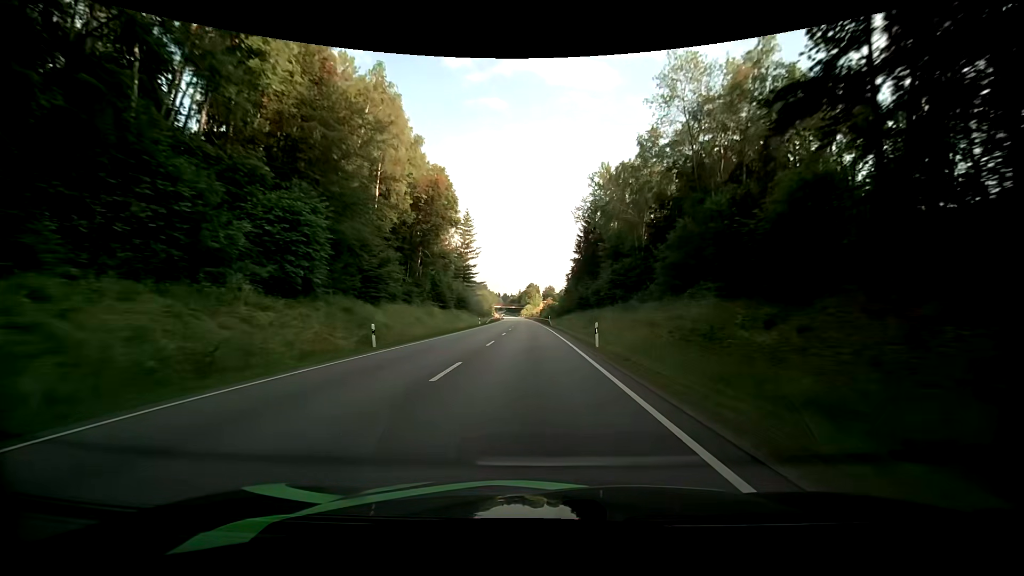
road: primary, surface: asphalt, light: Day
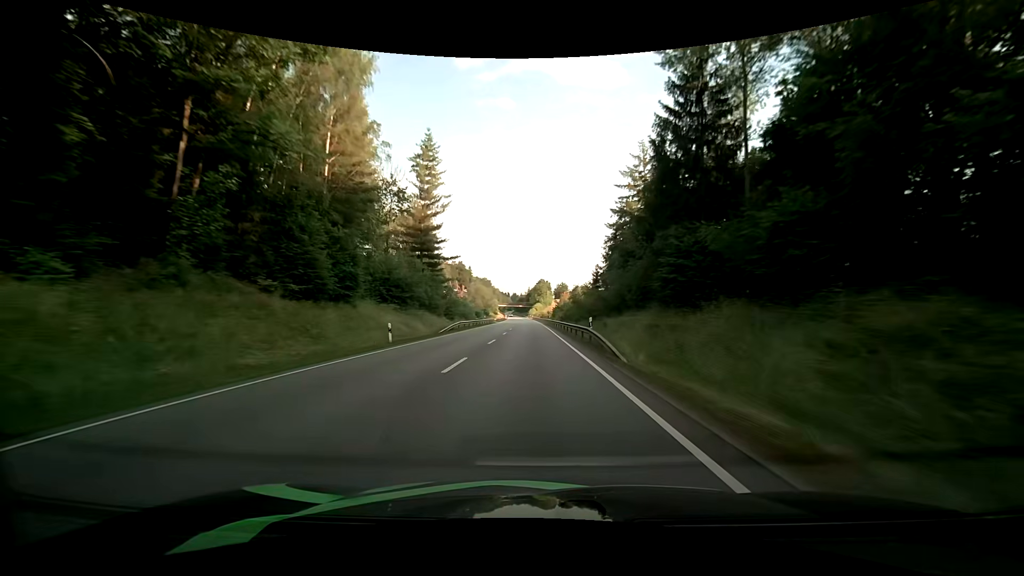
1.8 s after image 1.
(-0.5, +46.3) m; -1°
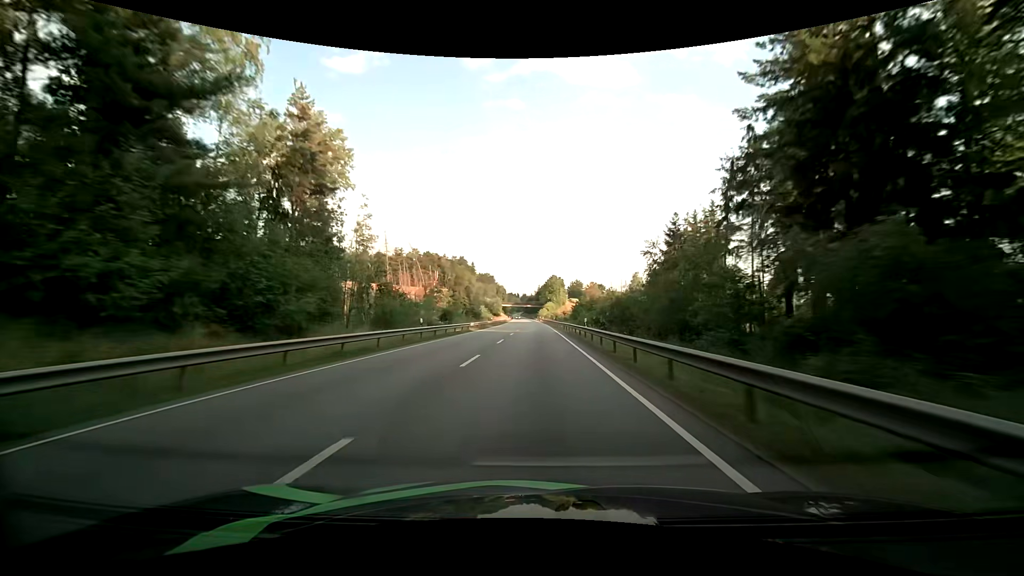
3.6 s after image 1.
(-0.6, +46.1) m; -1°
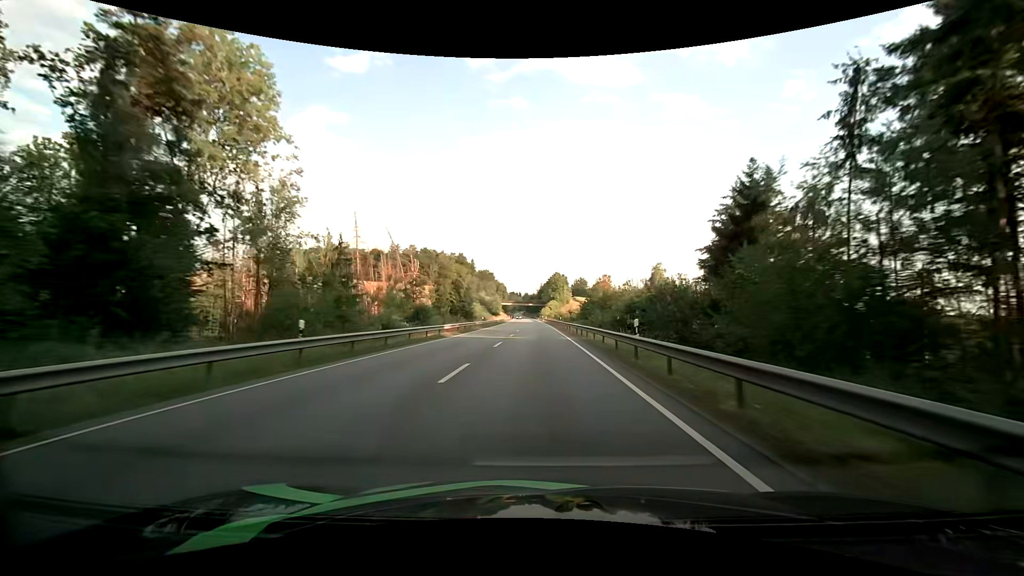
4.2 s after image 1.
(0.0, +15.4) m; 0°
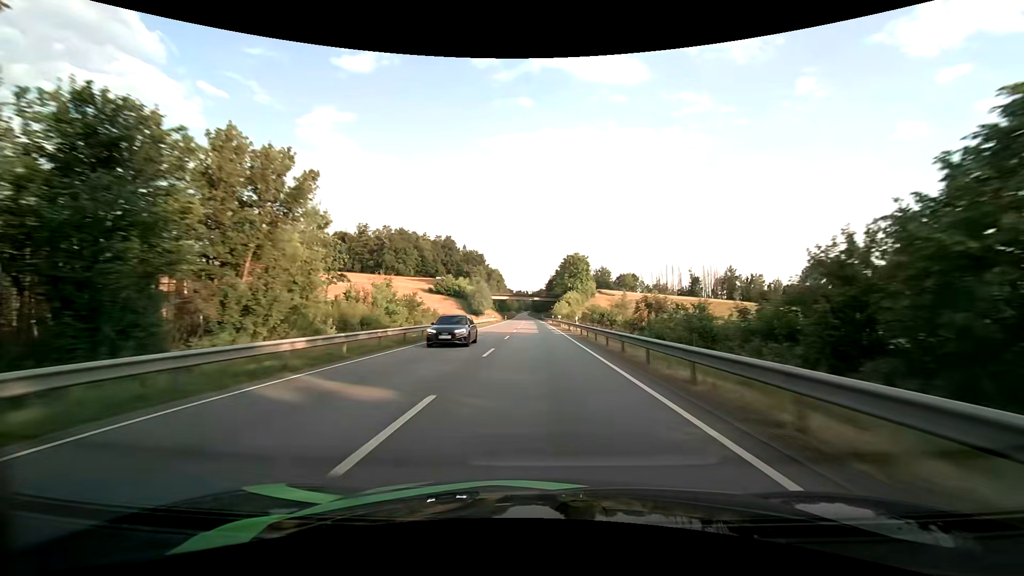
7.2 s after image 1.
(-0.5, +77.5) m; -1°
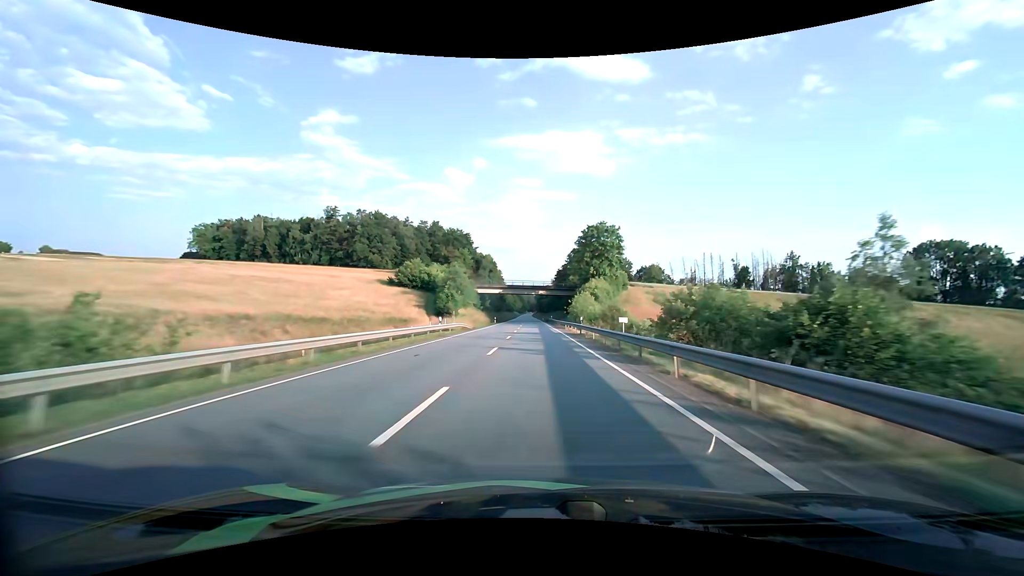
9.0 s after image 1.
(-0.3, +46.9) m; -1°
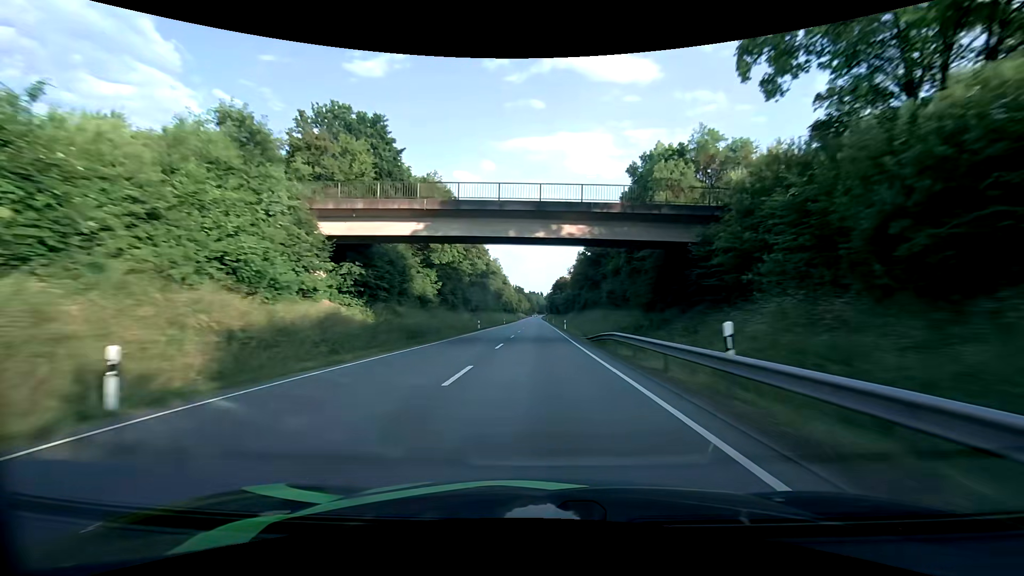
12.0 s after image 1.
(-0.6, +79.5) m; -1°
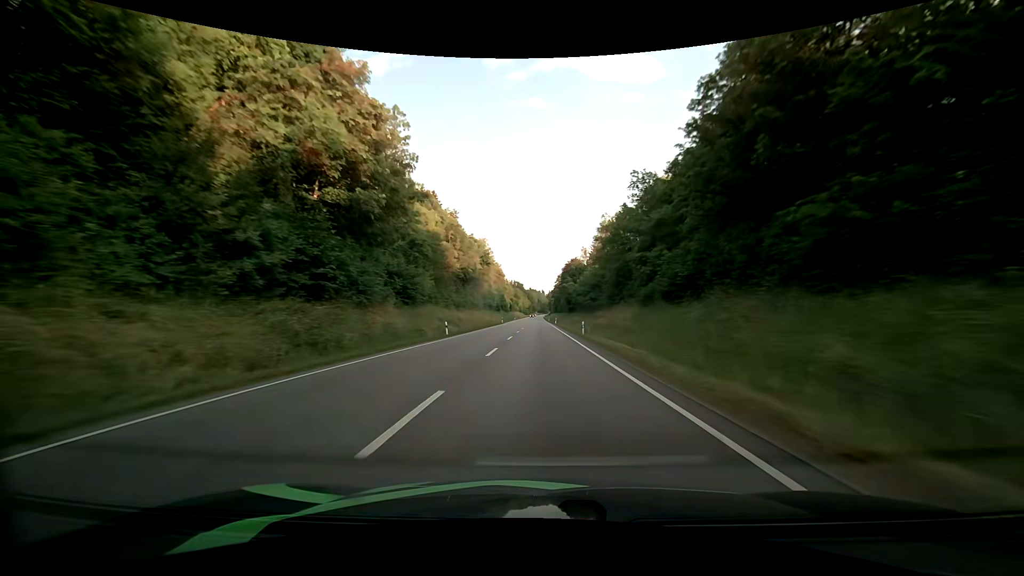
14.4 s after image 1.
(-0.1, +64.9) m; 0°
(0, +10) (0, +20) (0, +30) (0, +40) (0, +50) (0, +60) (0, +70) (0, +80) (0, +90) (0, +100) m
